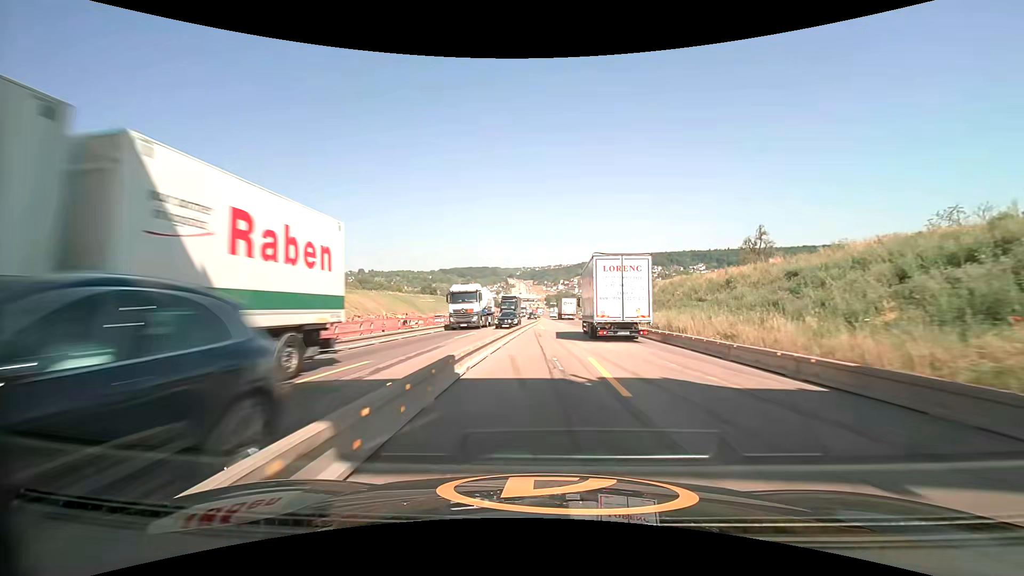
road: motorway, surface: asphalt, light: Day
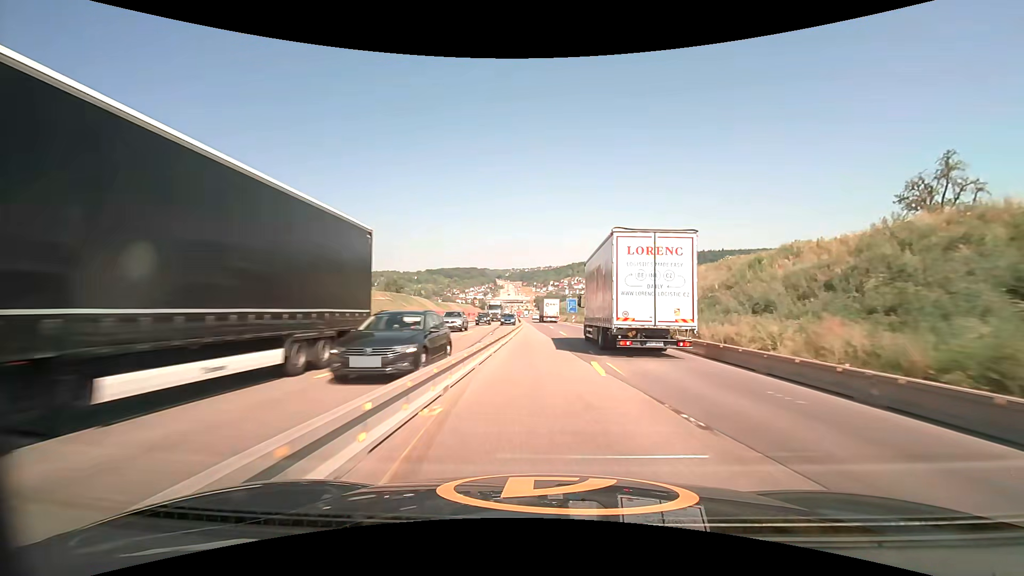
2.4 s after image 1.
(+0.8, +50.7) m; +1°
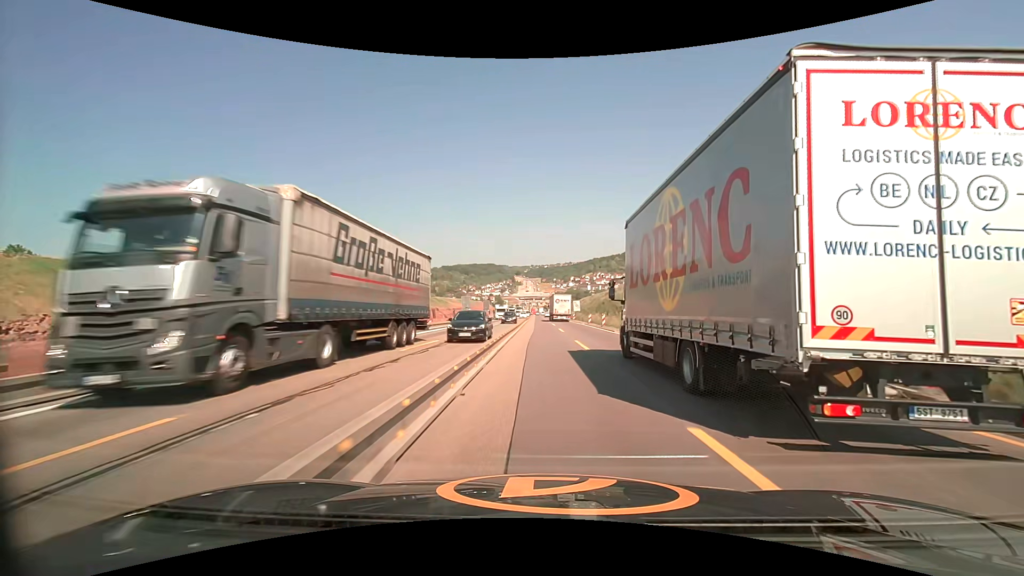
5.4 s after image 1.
(-1.1, +64.4) m; -2°
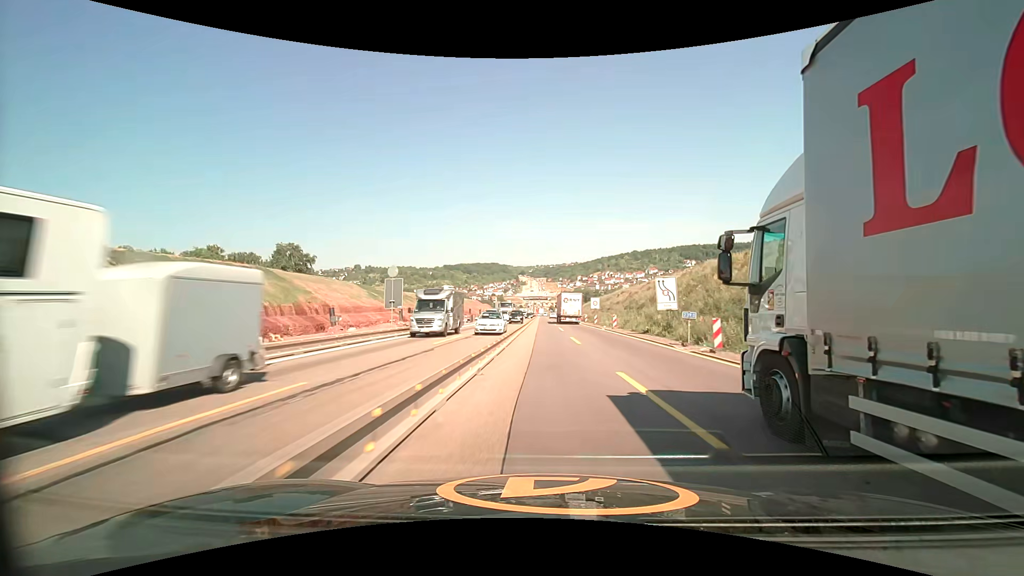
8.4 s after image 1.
(-0.6, +65.0) m; -1°
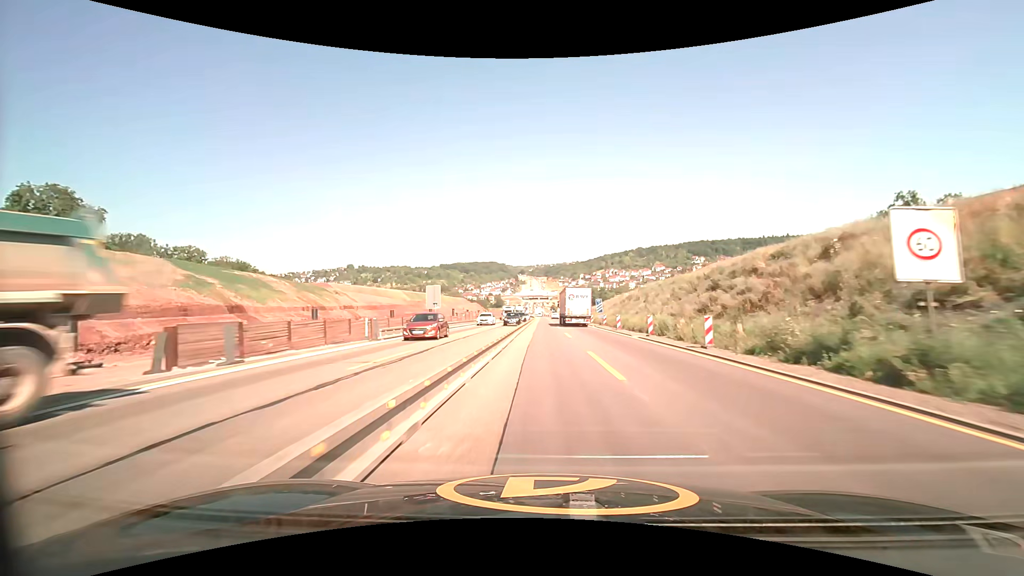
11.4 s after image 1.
(0.0, +65.5) m; 0°
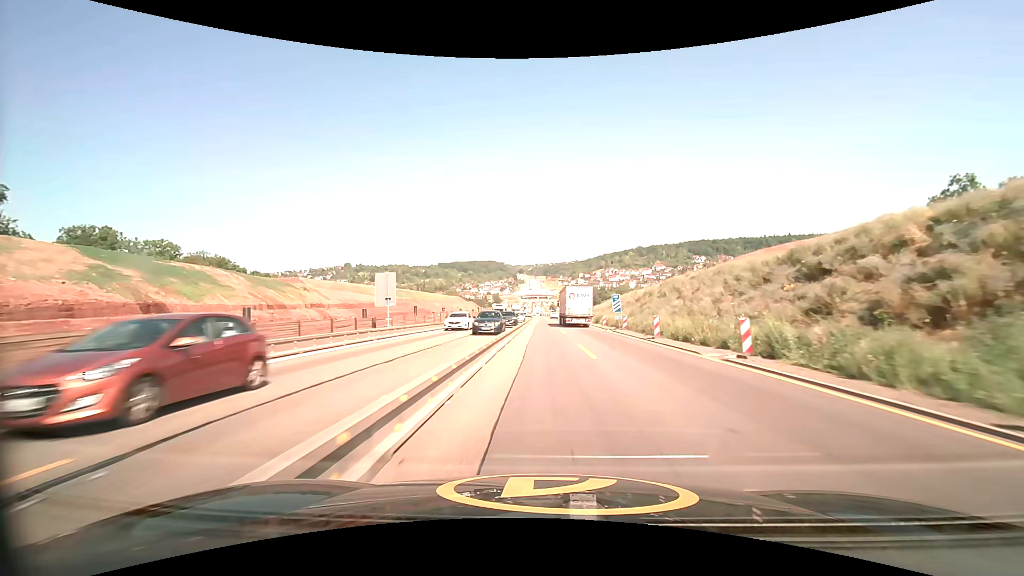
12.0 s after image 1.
(0.0, +13.2) m; 0°
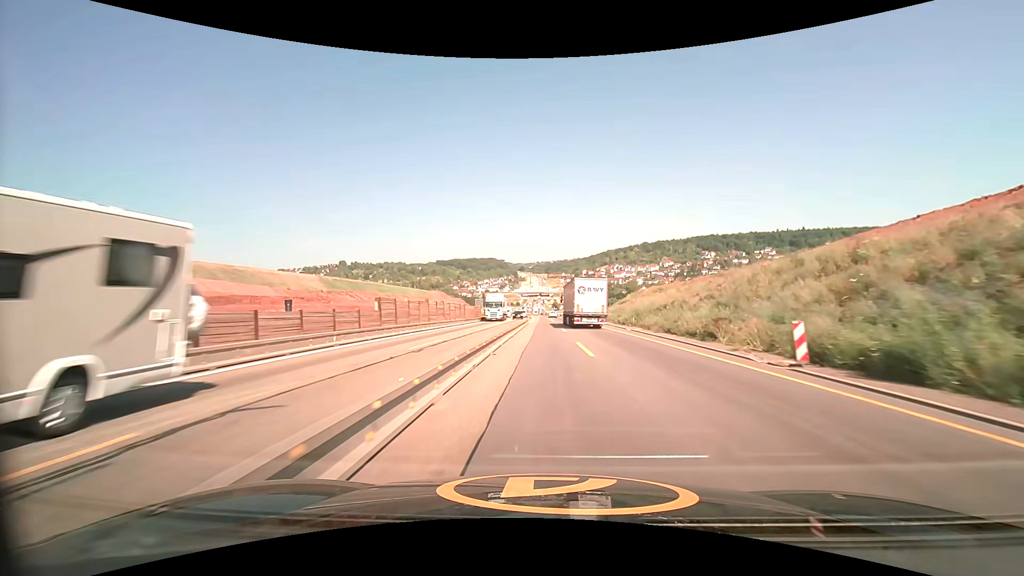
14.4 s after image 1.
(0.0, +52.8) m; 0°
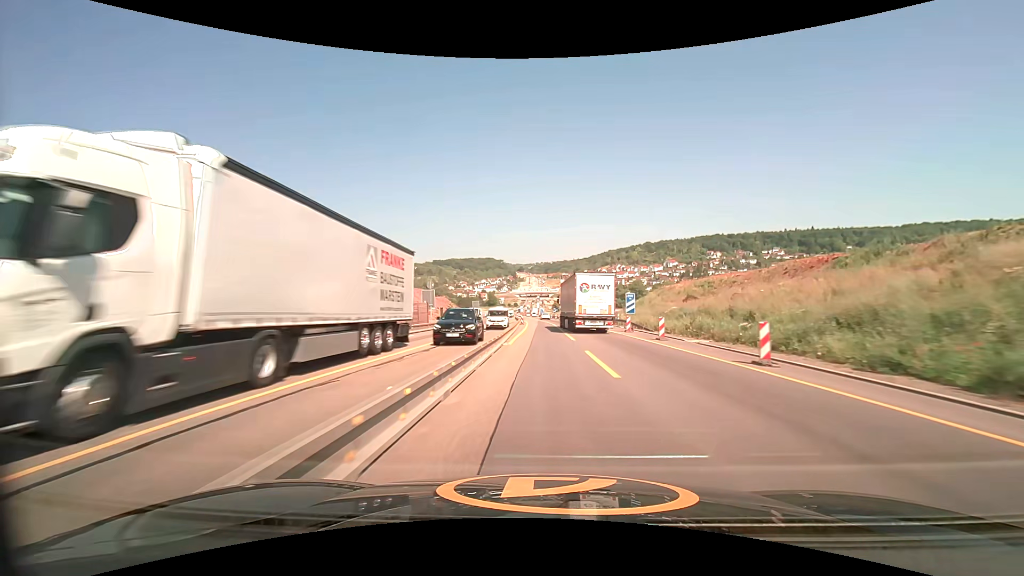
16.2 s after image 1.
(+0.1, +39.6) m; 0°
(0, +10) (0, +20) (0, +30) (0, +40) (0, +50) (-1, +60) (-1, +70) (-1, +80) (-2, +90) (-2, +100) m
